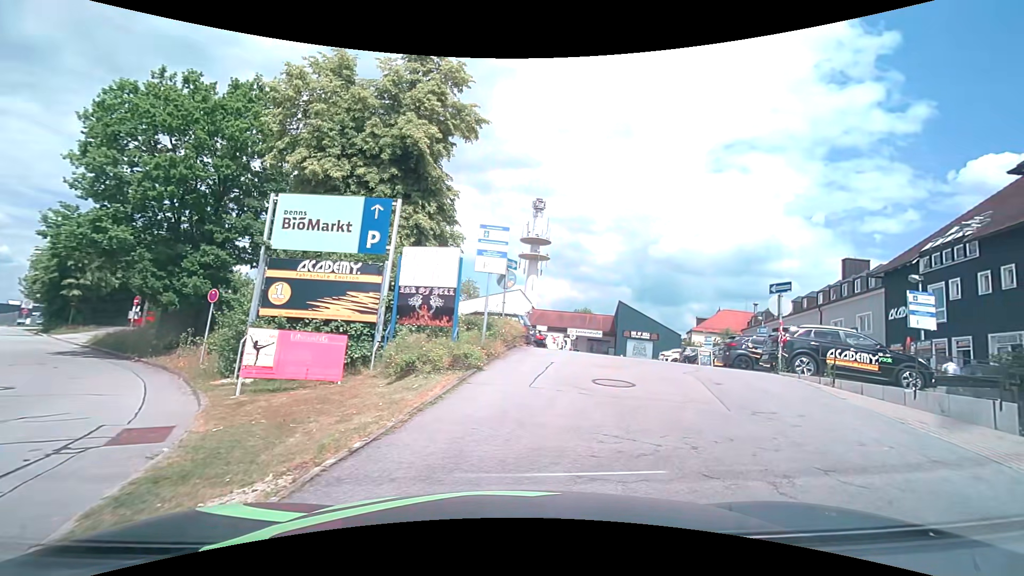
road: residential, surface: asphalt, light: Day
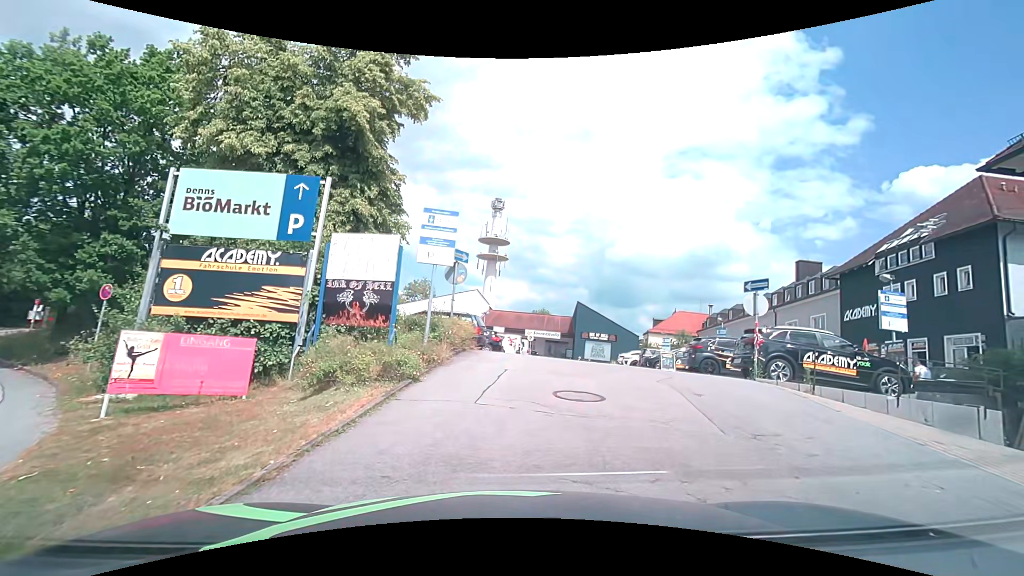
(0.0, +1.8) m; +4°
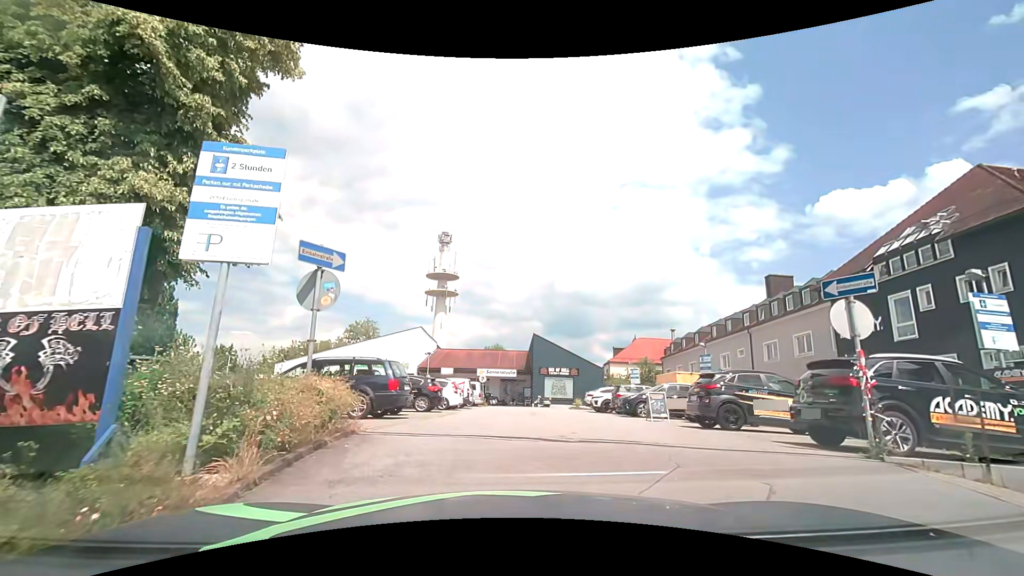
(+0.3, +6.0) m; +4°
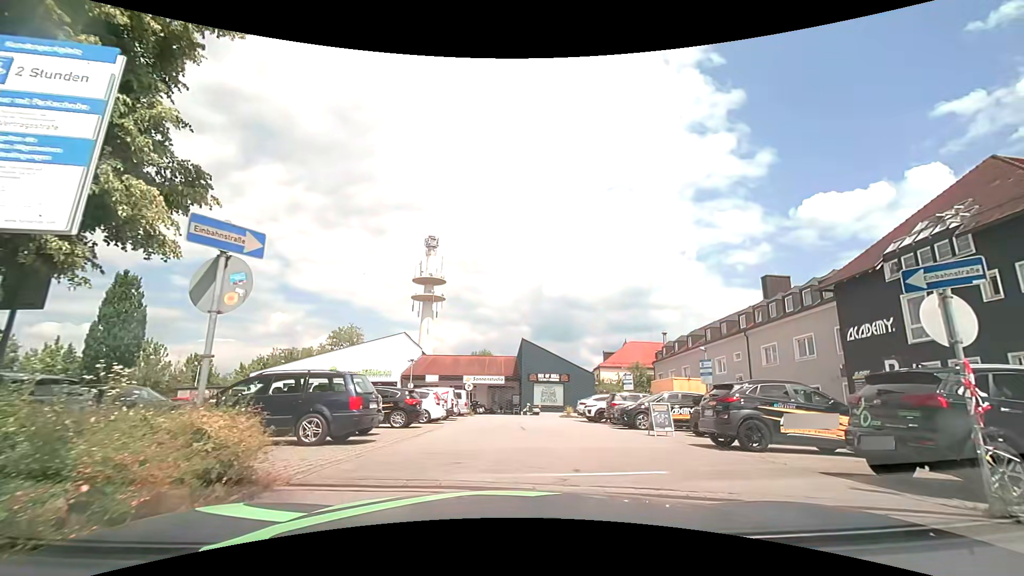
(0.0, +2.0) m; 0°
